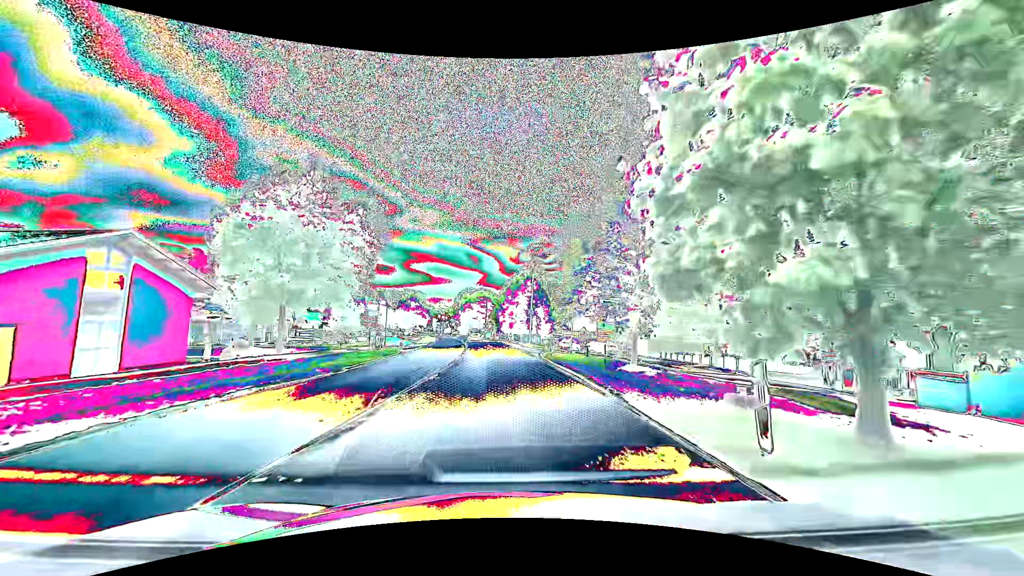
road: primary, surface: asphalt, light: Day
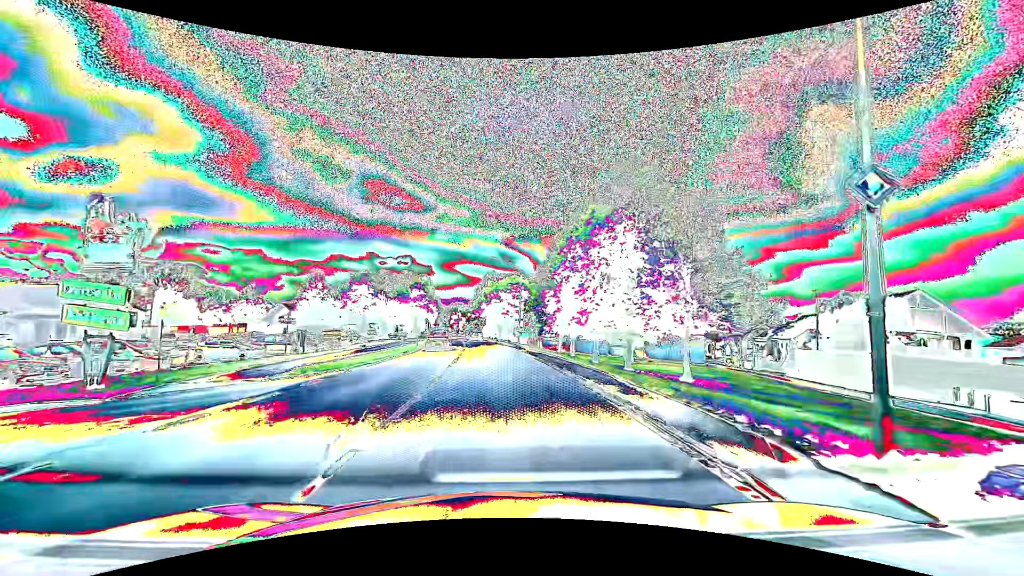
(-1.3, +39.9) m; -4°
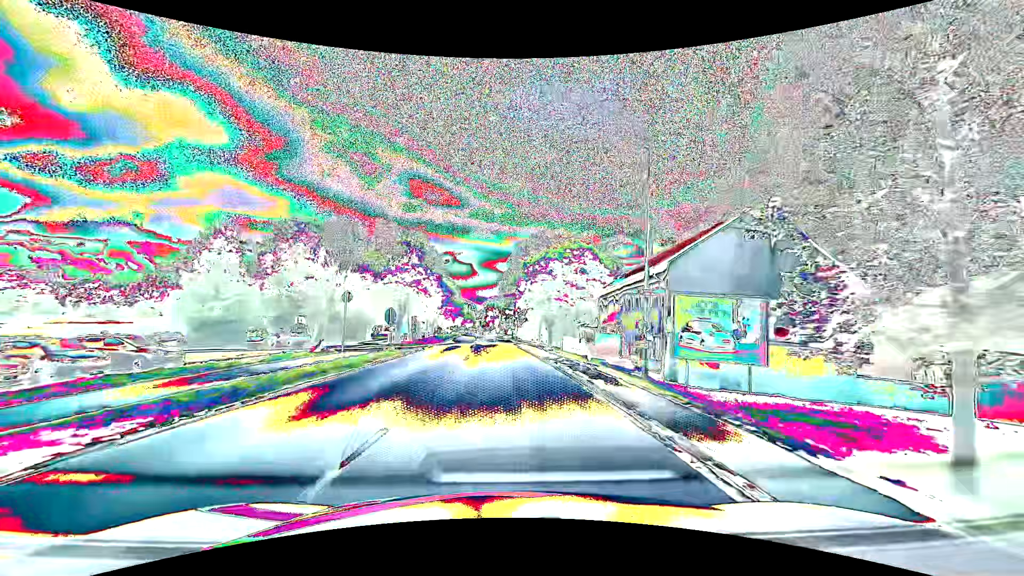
(-1.5, +39.8) m; -5°
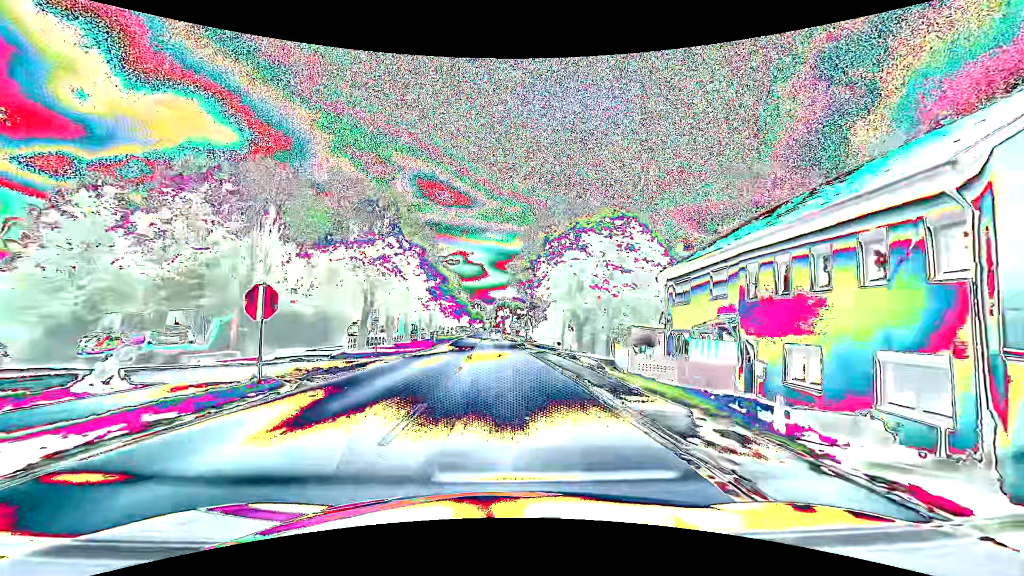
(-0.1, +15.9) m; -1°
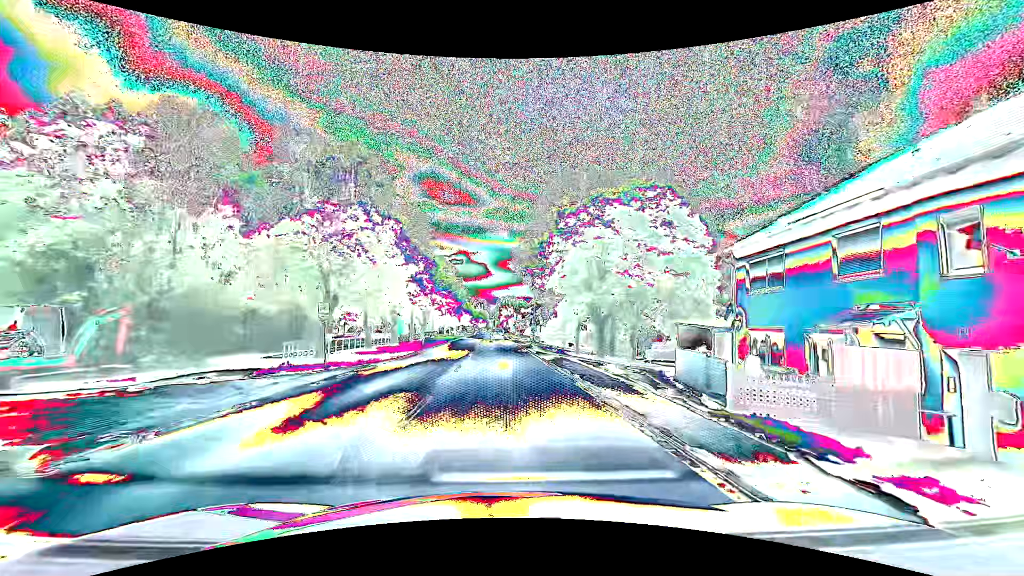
(0.0, +7.9) m; 0°
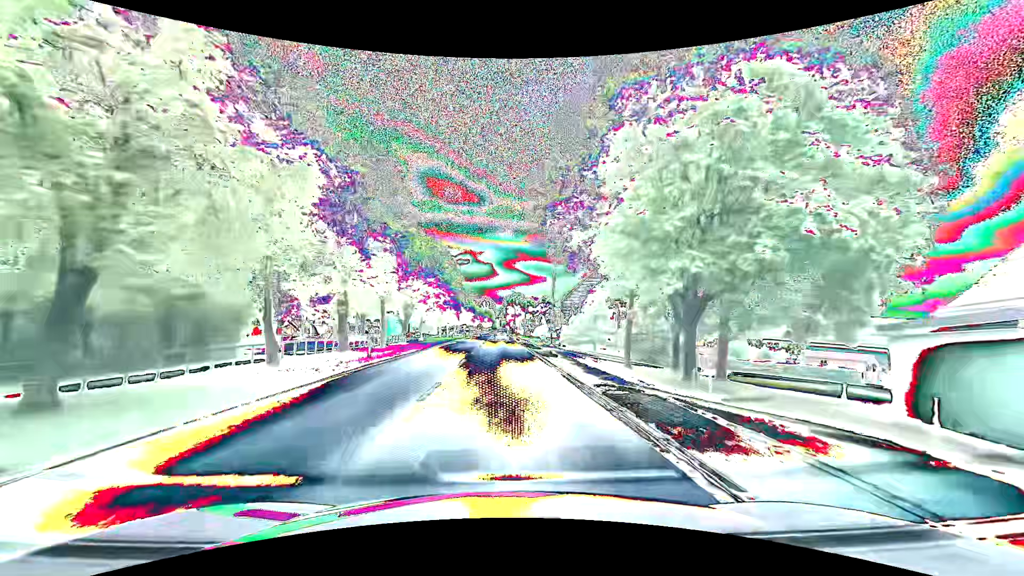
(-0.2, +15.9) m; -1°
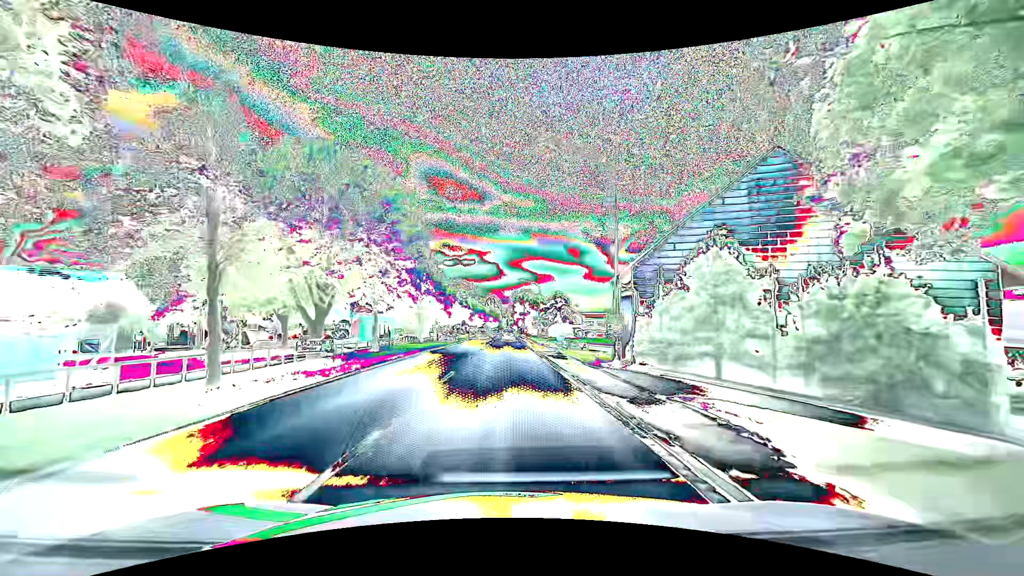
(-0.2, +23.8) m; -1°
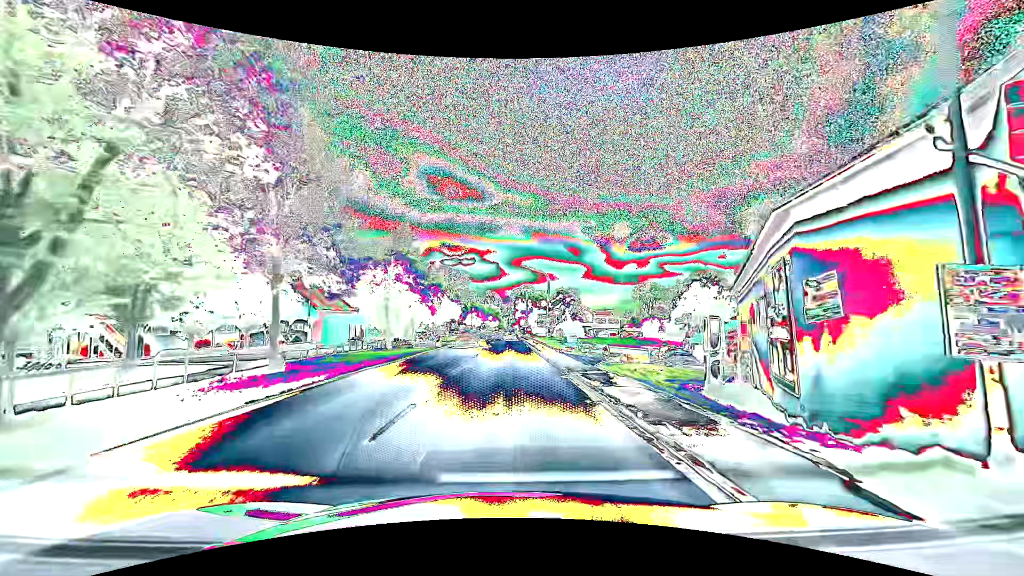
(0.0, +15.8) m; 0°
(0, +10) (0, +20) (0, +30) (0, +40) (0, +50) (0, +60) (0, +70) (0, +80) (0, +90) (-1, +100) m
